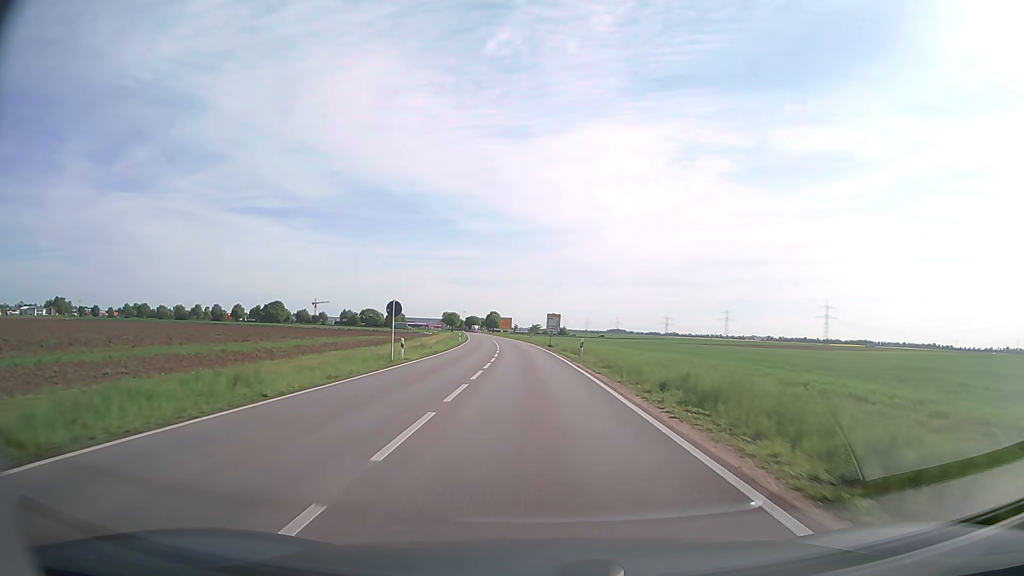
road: secondary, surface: asphalt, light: Day
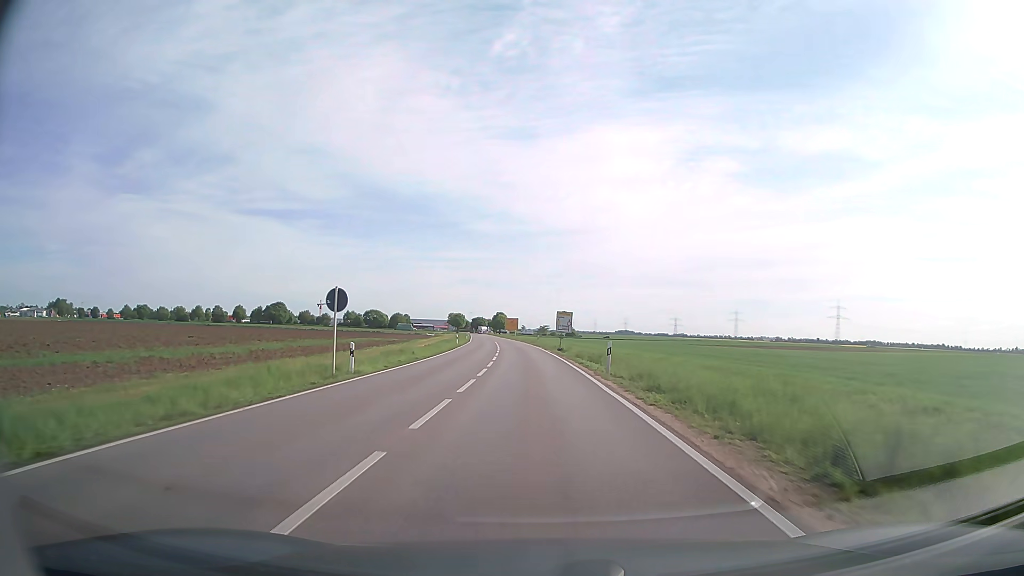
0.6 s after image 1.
(-0.1, +9.7) m; -1°
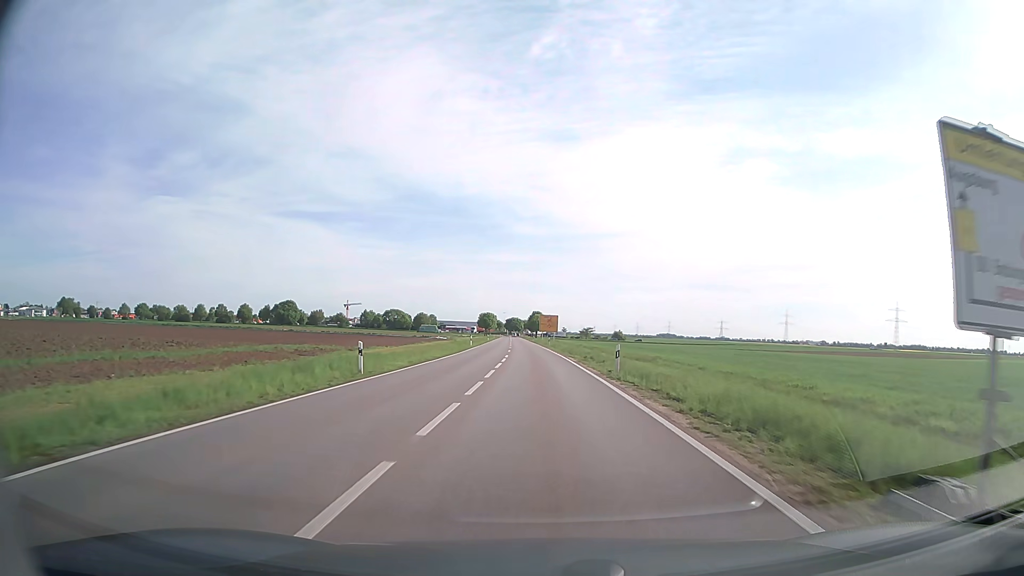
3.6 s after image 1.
(-1.5, +49.2) m; -3°
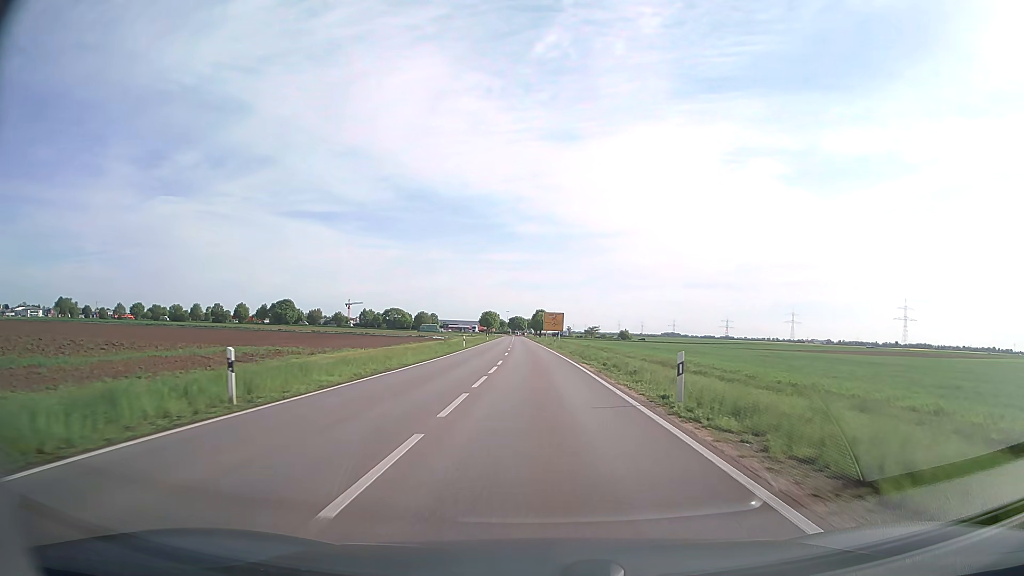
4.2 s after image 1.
(0.0, +10.0) m; 0°
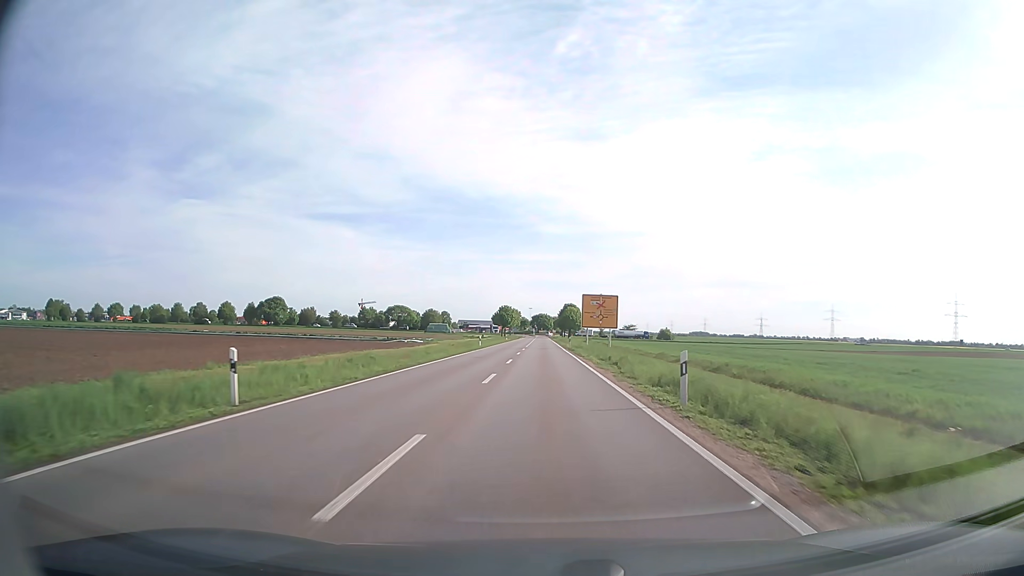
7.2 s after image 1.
(-1.0, +50.7) m; -2°
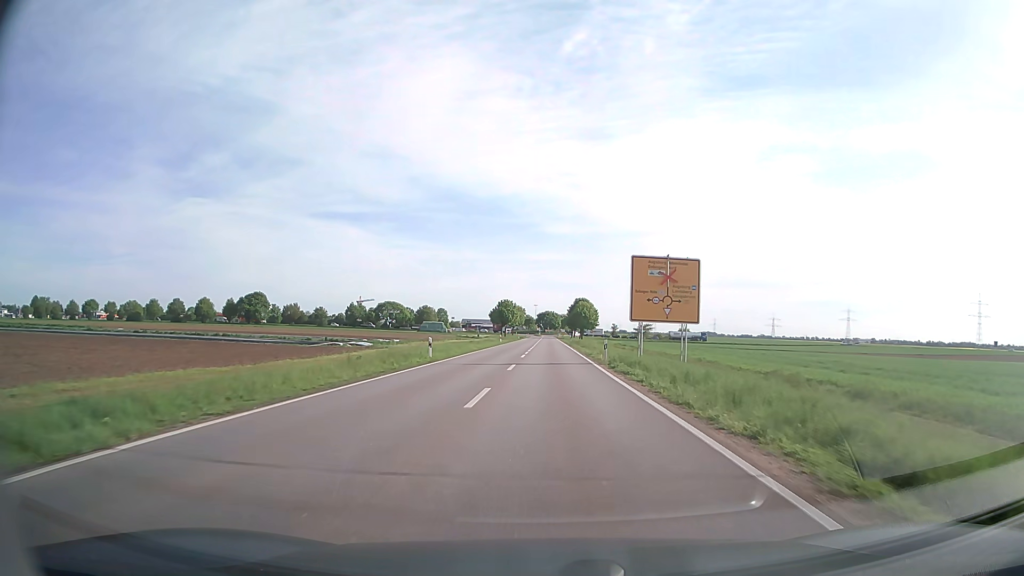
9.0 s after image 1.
(-0.2, +30.6) m; -1°
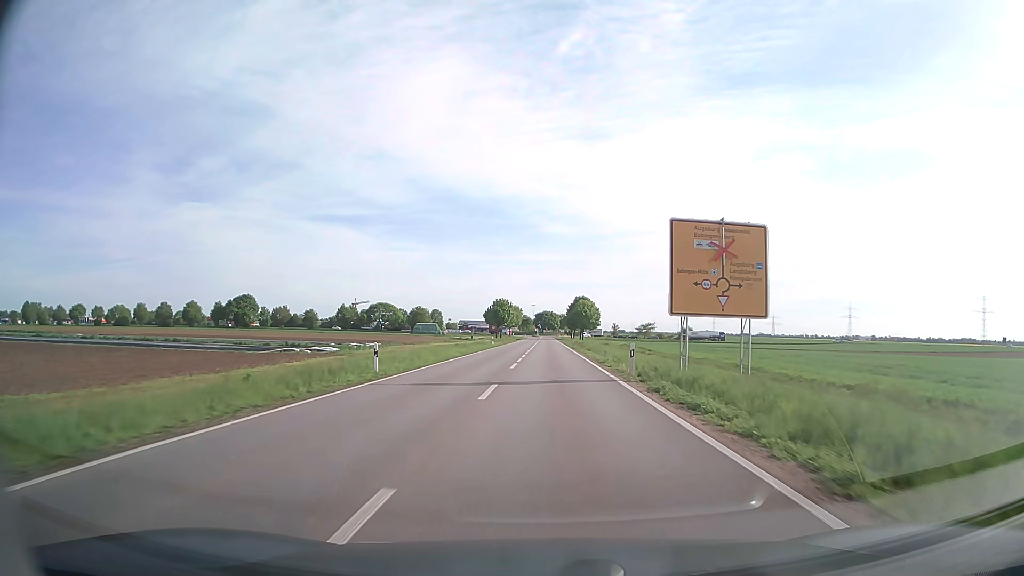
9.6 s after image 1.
(0.0, +10.2) m; 0°
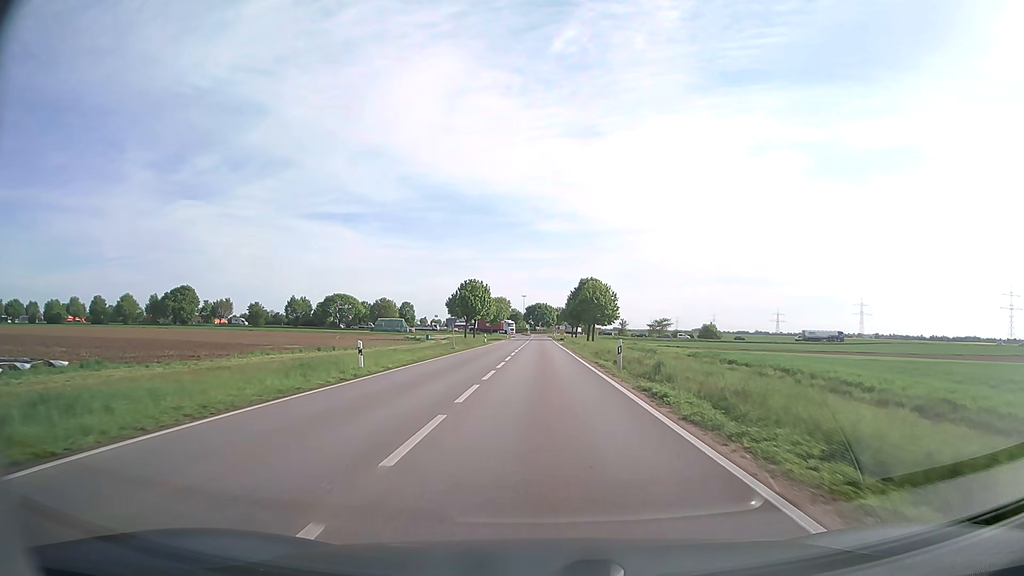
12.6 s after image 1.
(+0.4, +49.6) m; +1°
